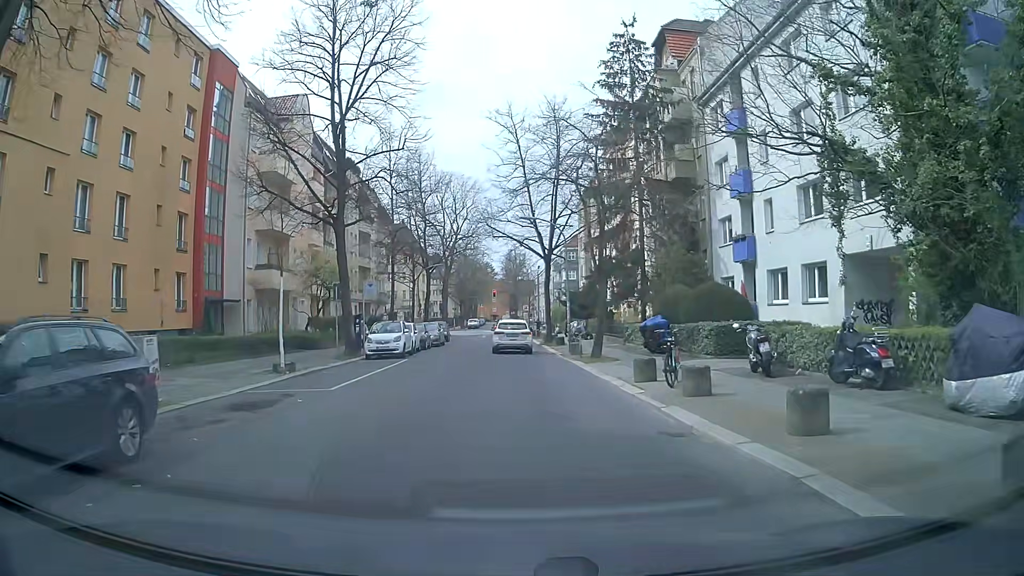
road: residential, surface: asphalt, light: Day
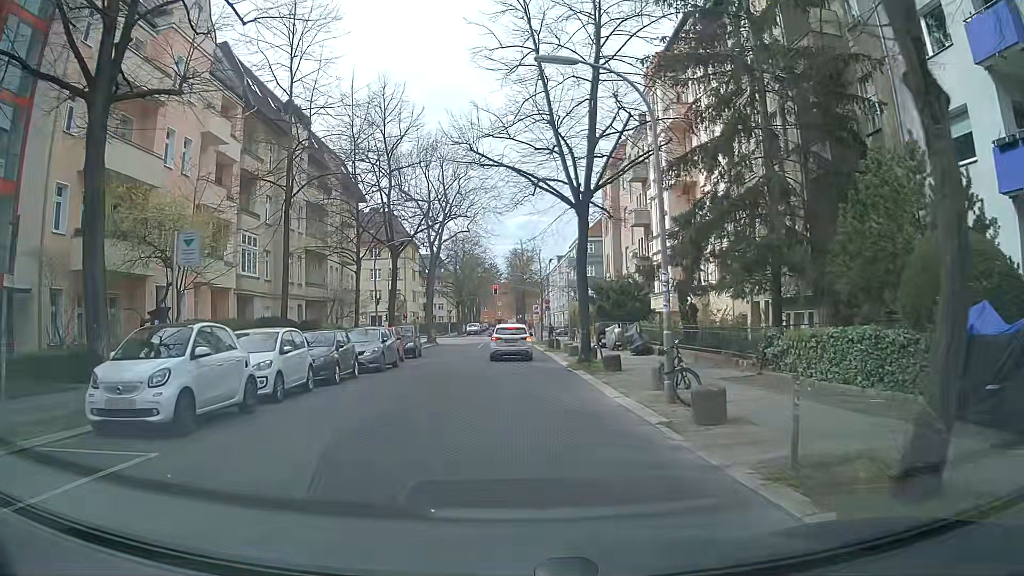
(-0.1, +19.5) m; -1°
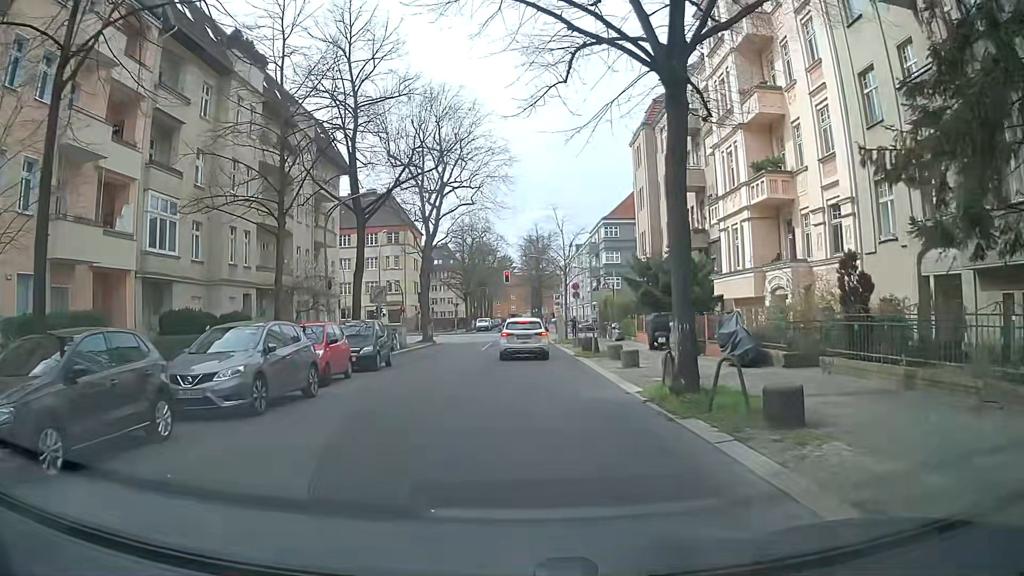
(0.0, +12.1) m; 0°
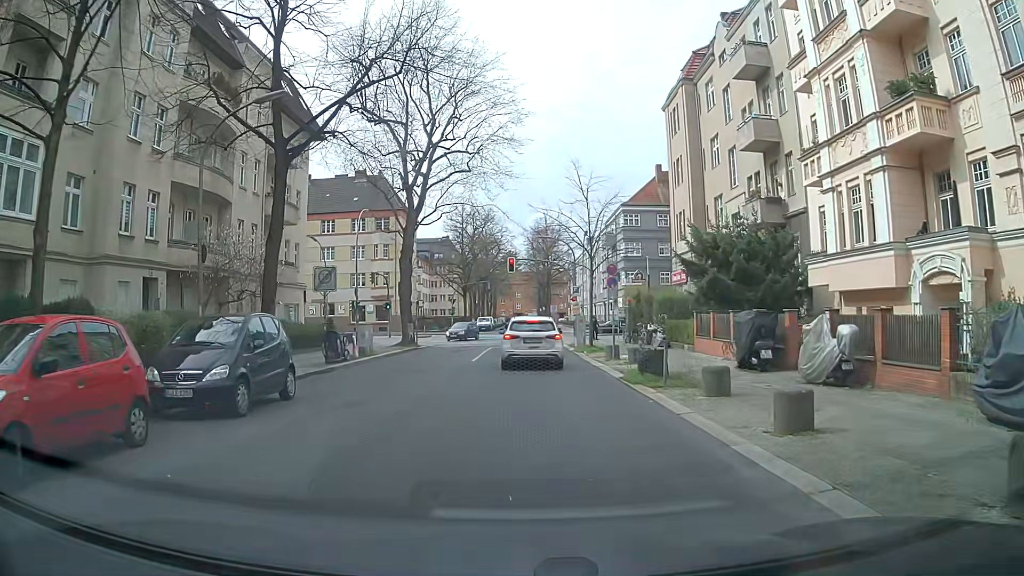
(-0.3, +10.9) m; 0°
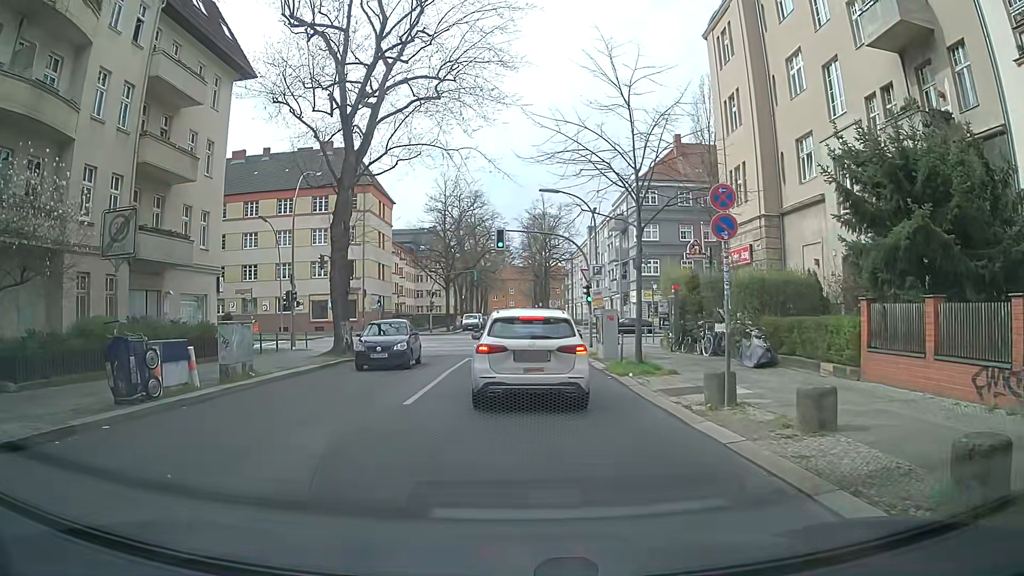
(-0.2, +13.0) m; +1°
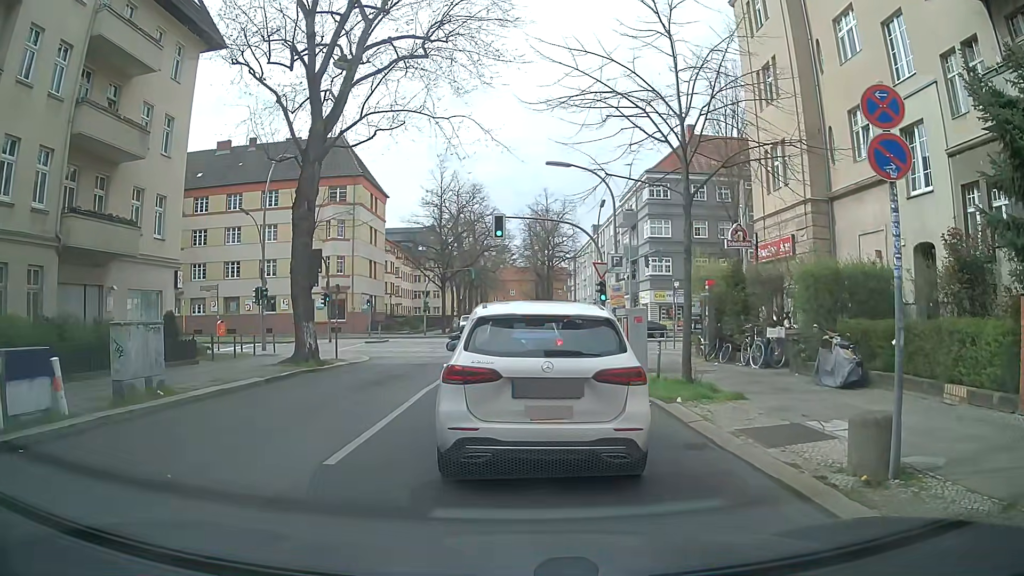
(-0.1, +4.4) m; +2°
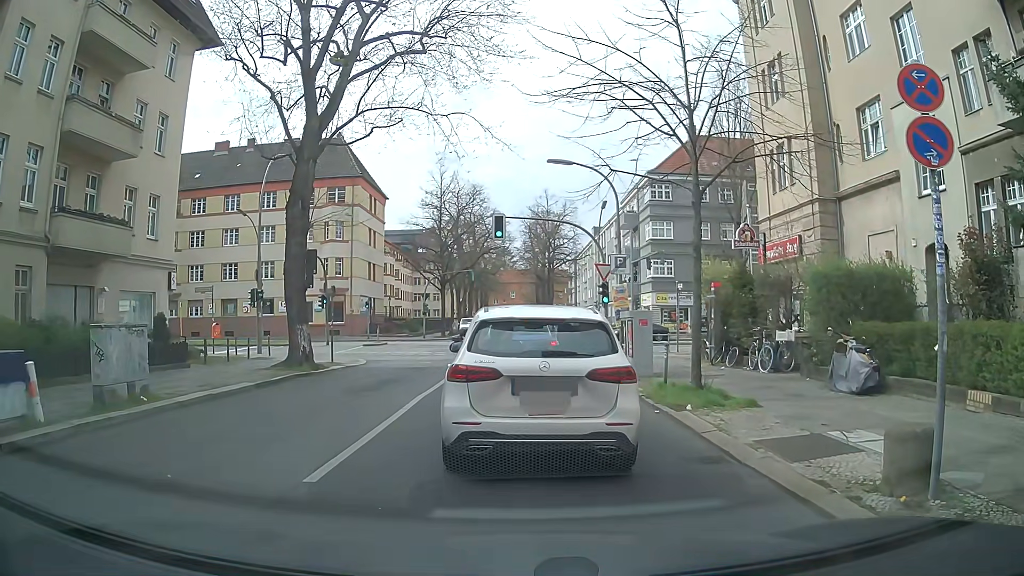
(0.0, +0.6) m; 0°
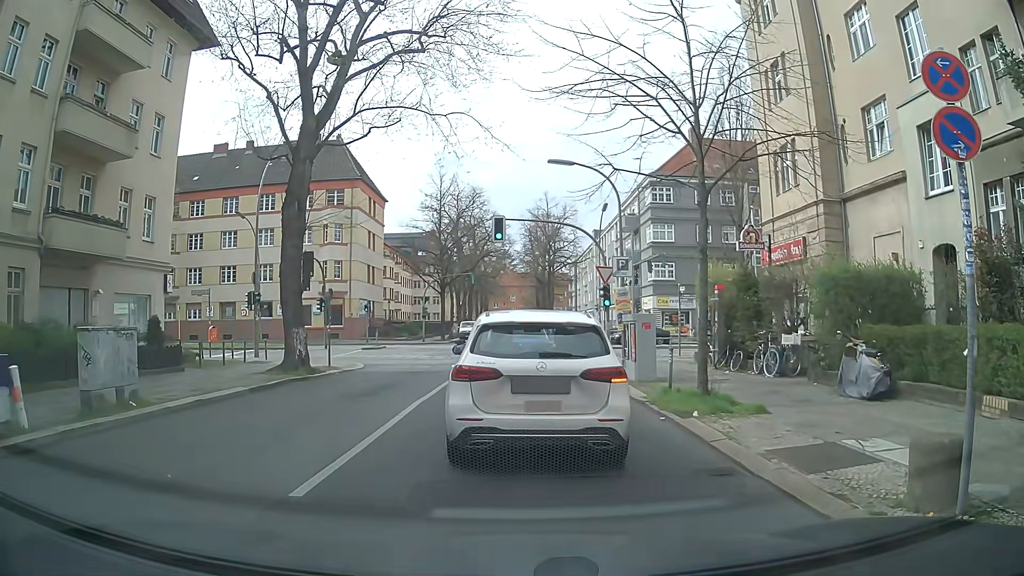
(0.0, +0.5) m; 0°
